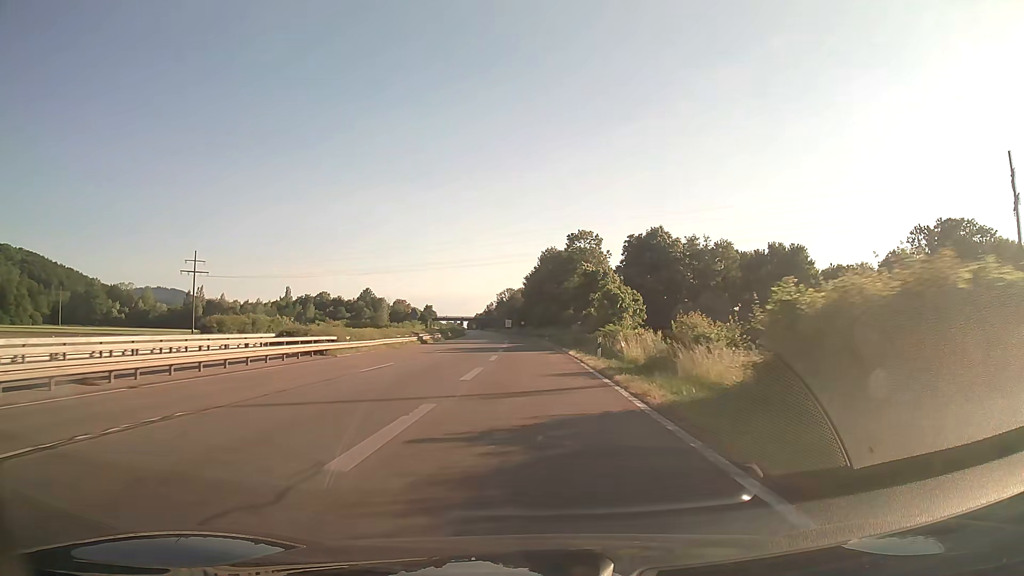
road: trunk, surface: asphalt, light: Day
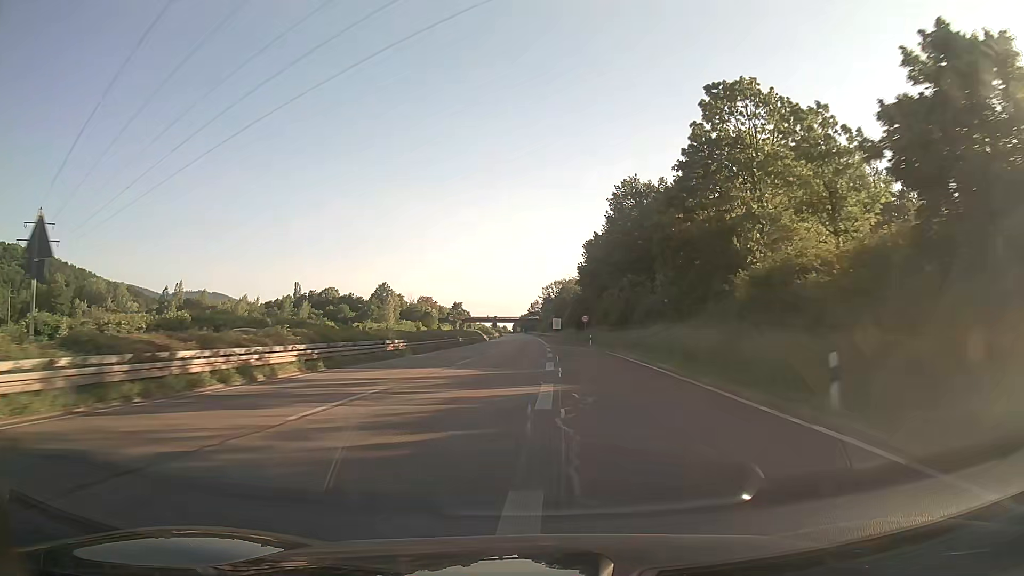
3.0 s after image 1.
(-2.5, +67.3) m; -4°
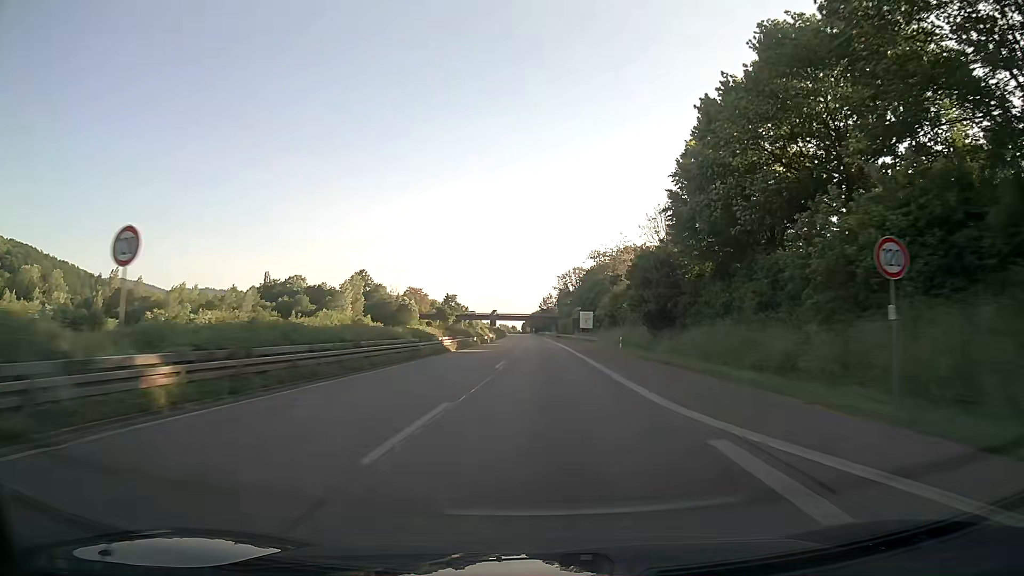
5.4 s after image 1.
(-0.9, +58.0) m; -1°
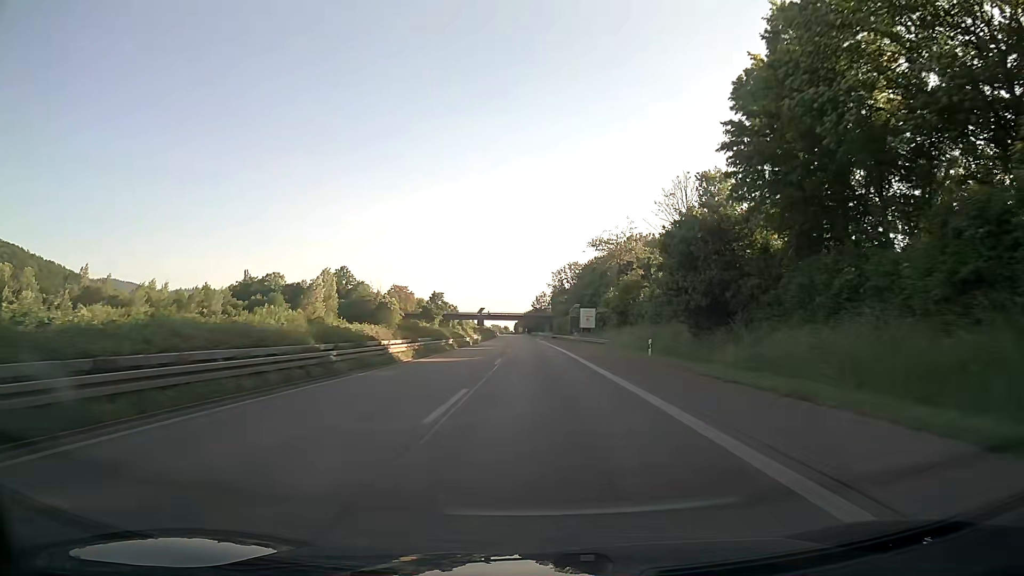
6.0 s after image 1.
(+0.1, +15.0) m; +1°
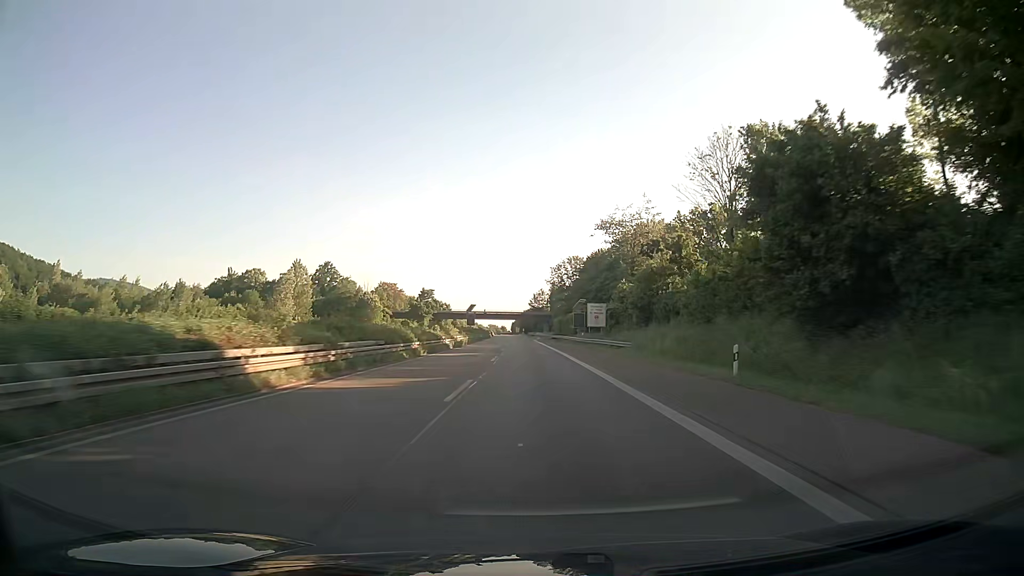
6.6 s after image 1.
(0.0, +15.2) m; 0°
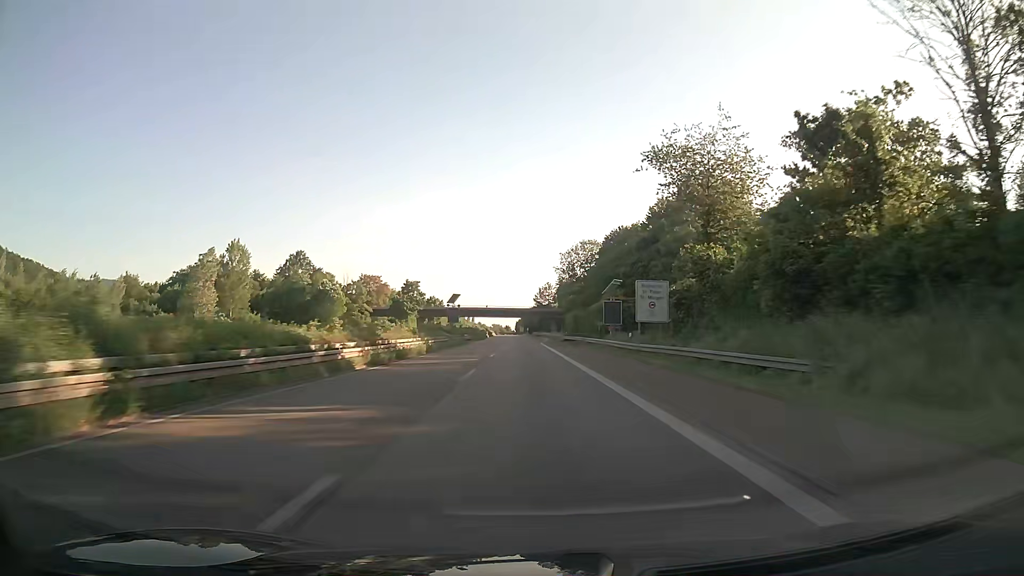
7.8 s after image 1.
(0.0, +30.9) m; 0°
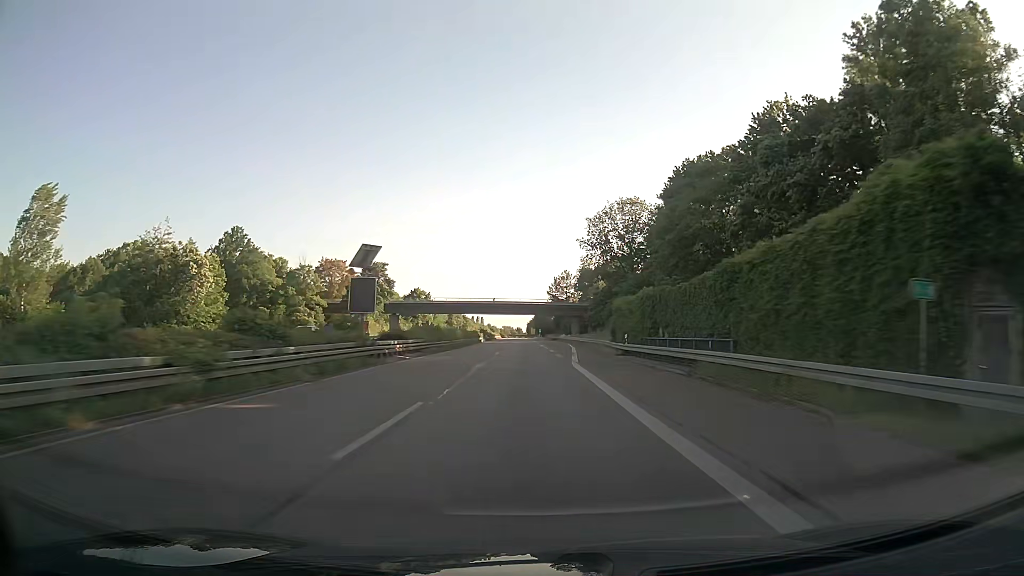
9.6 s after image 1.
(-0.4, +47.6) m; -1°
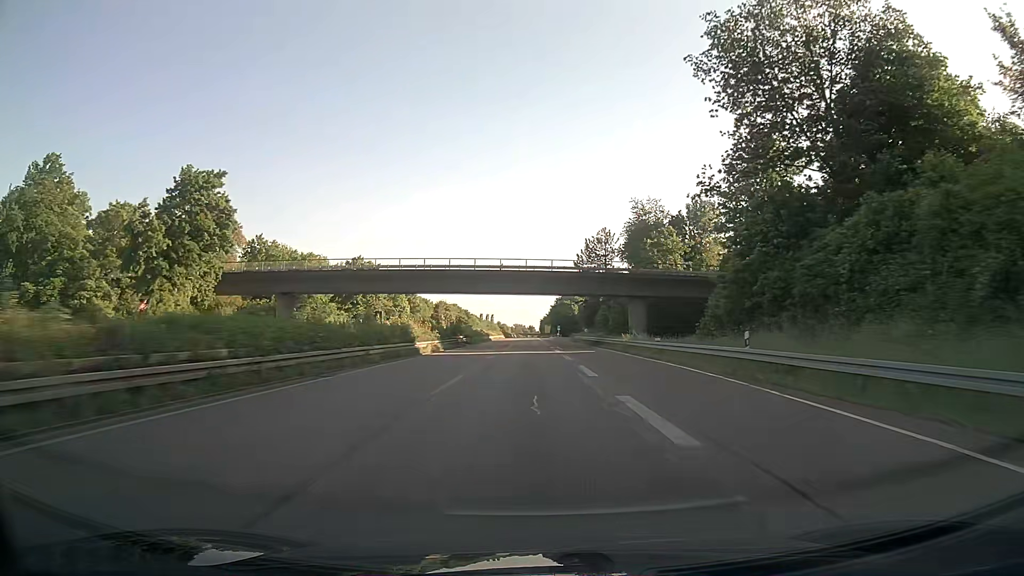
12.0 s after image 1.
(-0.7, +65.5) m; -1°
(0, +10) (0, +20) (0, +30) (0, +40) (0, +50) (0, +60) (0, +70) (-1, +80) (-1, +90) (-1, +100) m
